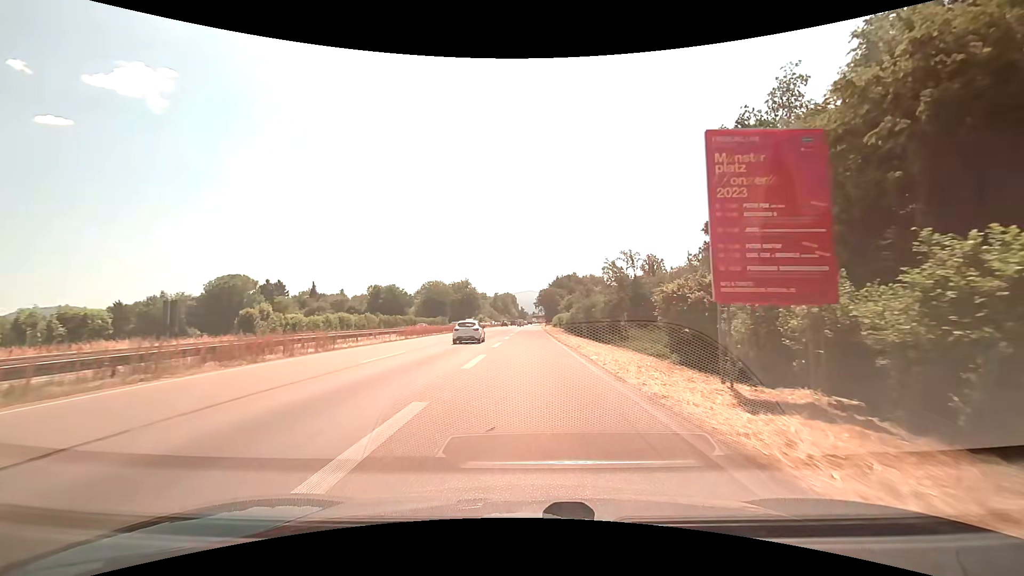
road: trunk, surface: asphalt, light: Day
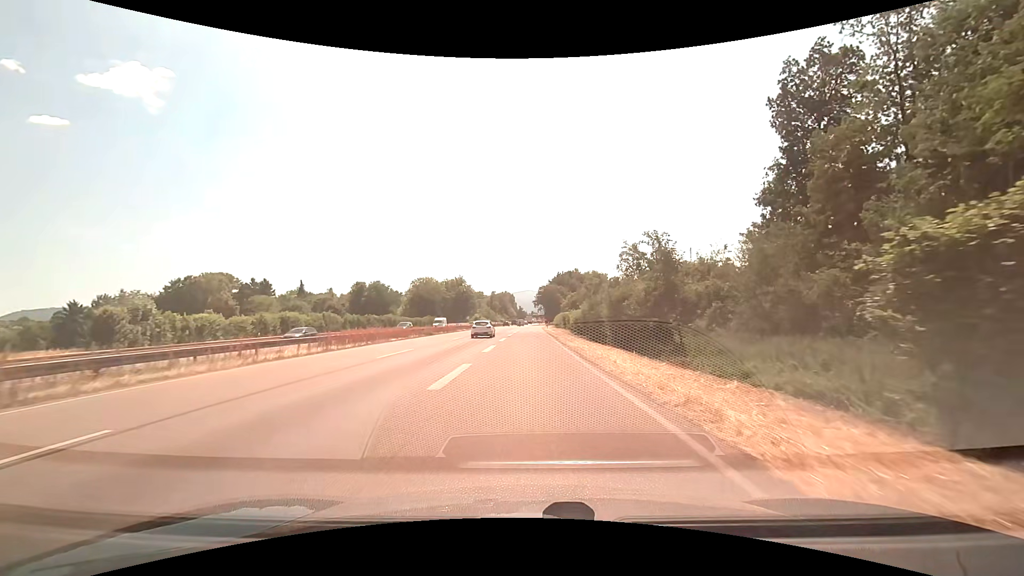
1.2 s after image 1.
(0.0, +16.4) m; 0°
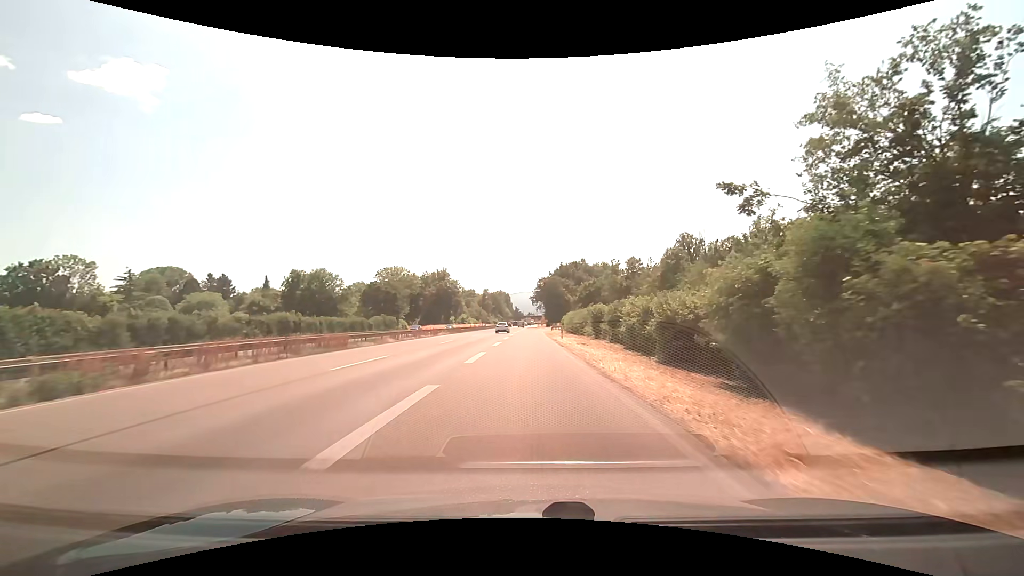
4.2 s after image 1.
(+0.1, +41.4) m; 0°
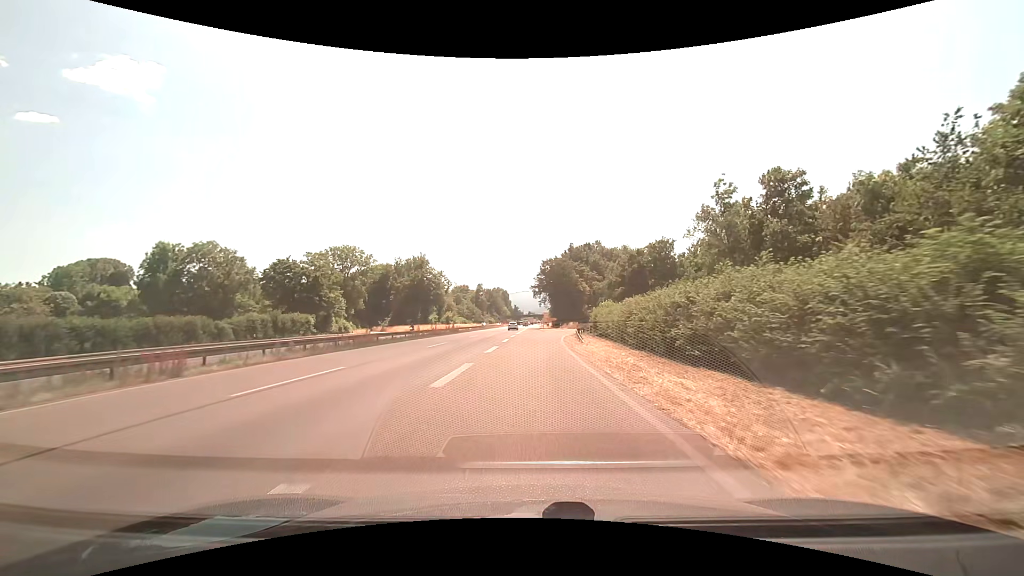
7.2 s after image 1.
(0.0, +42.5) m; 0°
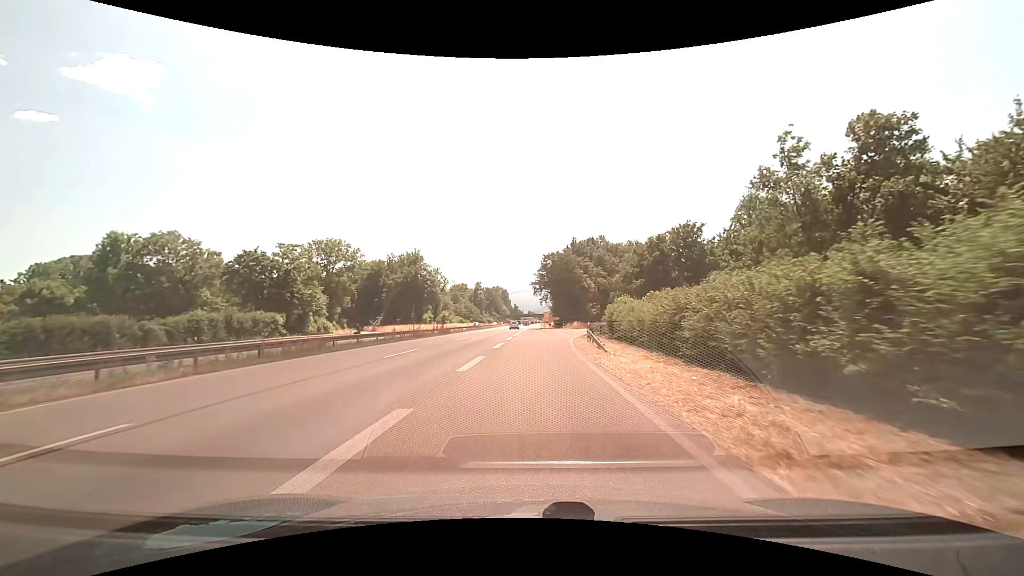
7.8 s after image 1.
(0.0, +8.6) m; 0°
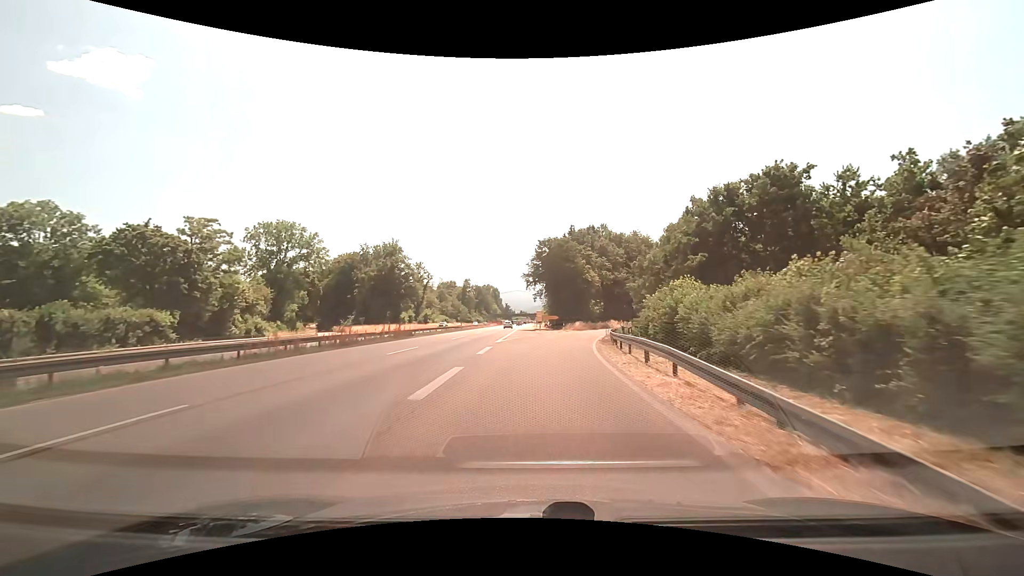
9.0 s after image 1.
(+0.1, +17.1) m; +1°
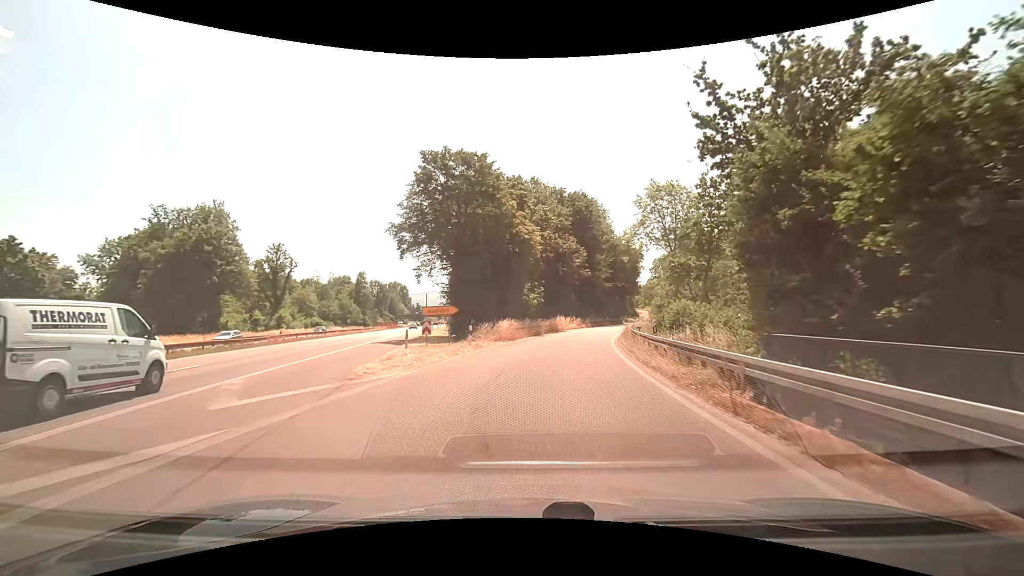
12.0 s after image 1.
(+3.3, +42.2) m; +9°
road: trunk_link
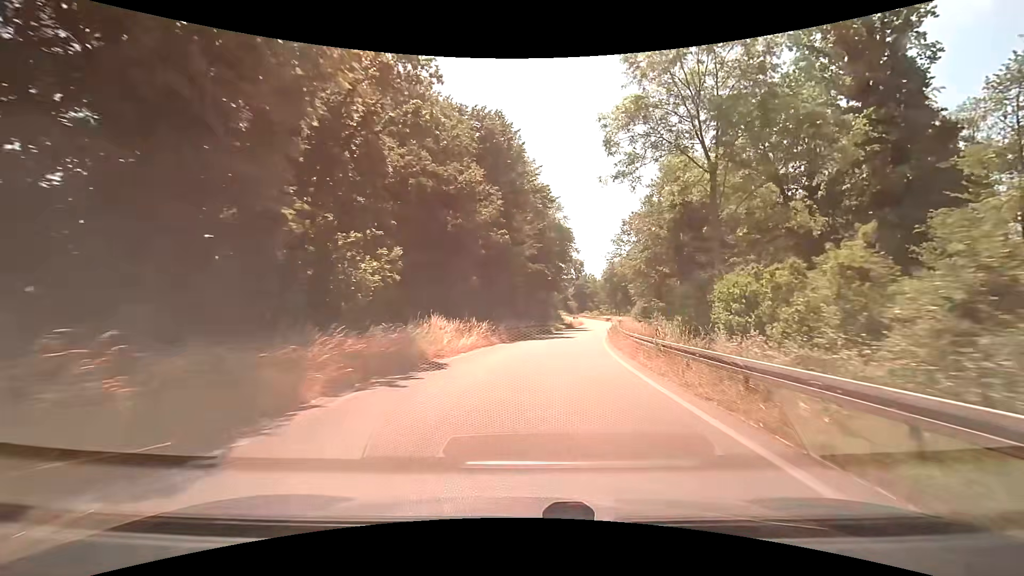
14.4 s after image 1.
(+2.9, +33.6) m; +11°
(0, +10) (+1, +20) (+2, +30) (+3, +40) (+5, +50) (+7, +60) (+8, +69) (+10, +79) (+12, +89) (+13, +99) m
